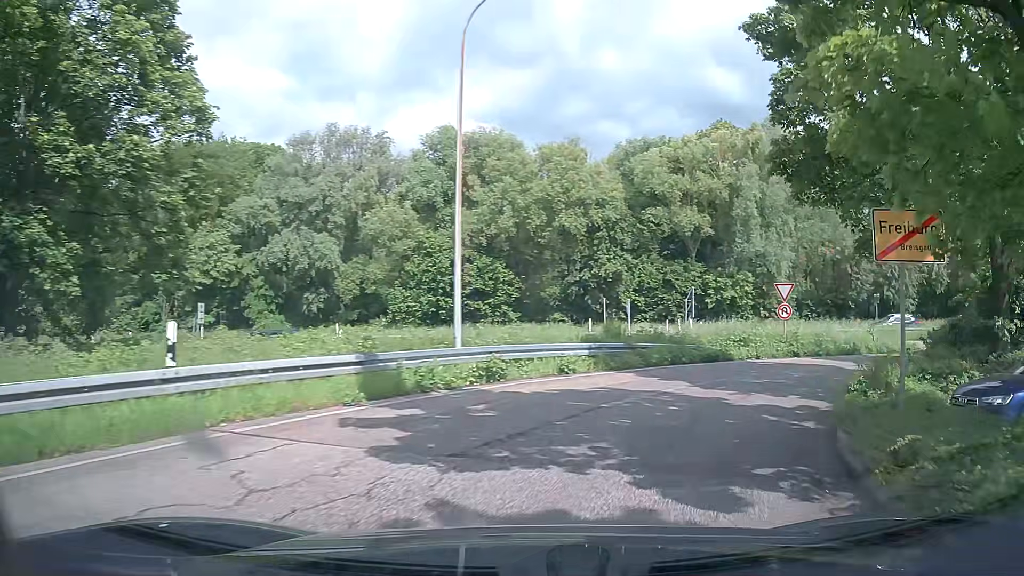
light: Day
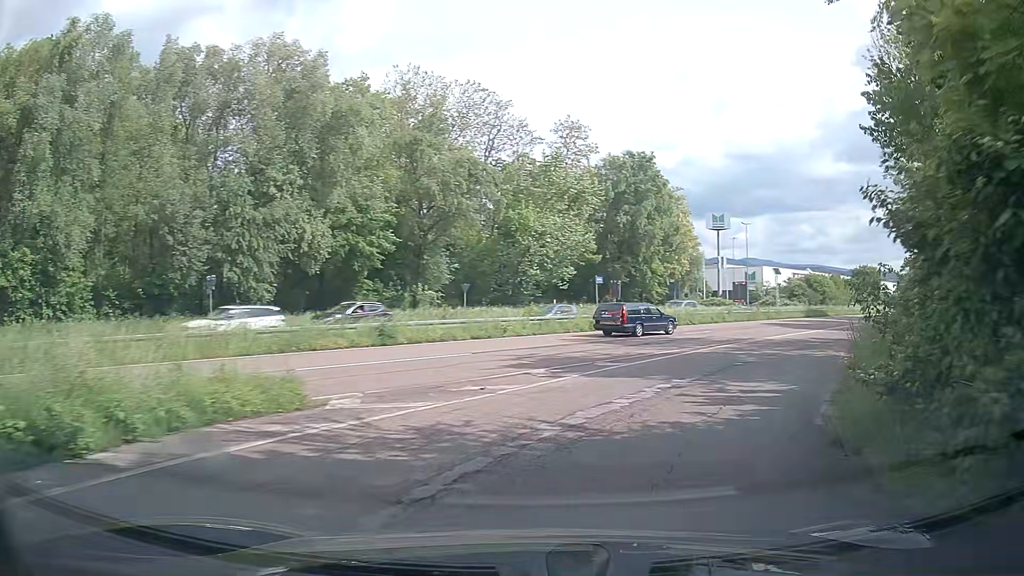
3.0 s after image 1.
(+10.5, +19.4) m; +57°
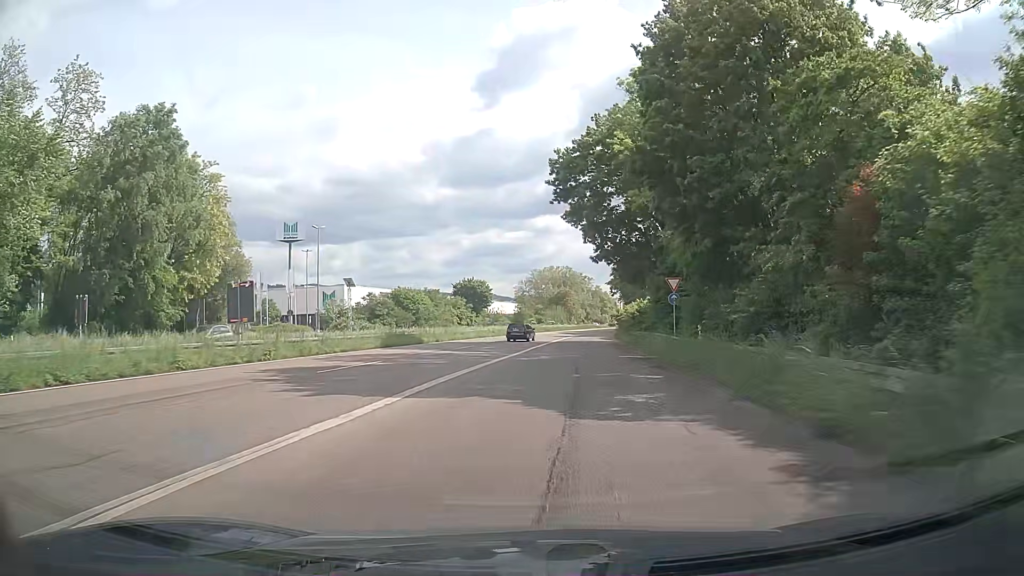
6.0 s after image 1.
(+11.1, +25.5) m; +35°
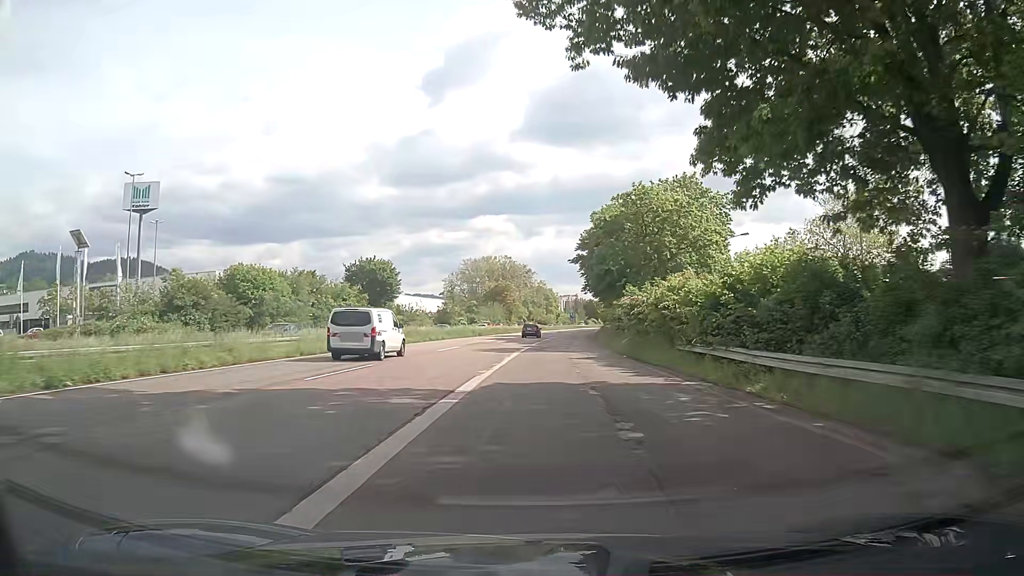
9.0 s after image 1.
(+1.2, +38.9) m; +5°
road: trunk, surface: asphalt
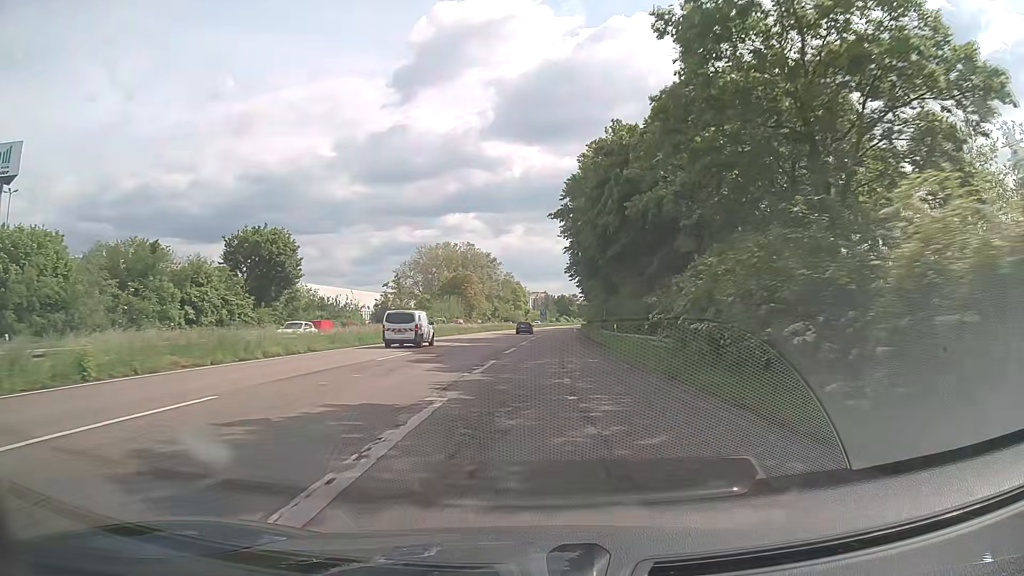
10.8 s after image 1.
(+0.9, +28.4) m; +3°
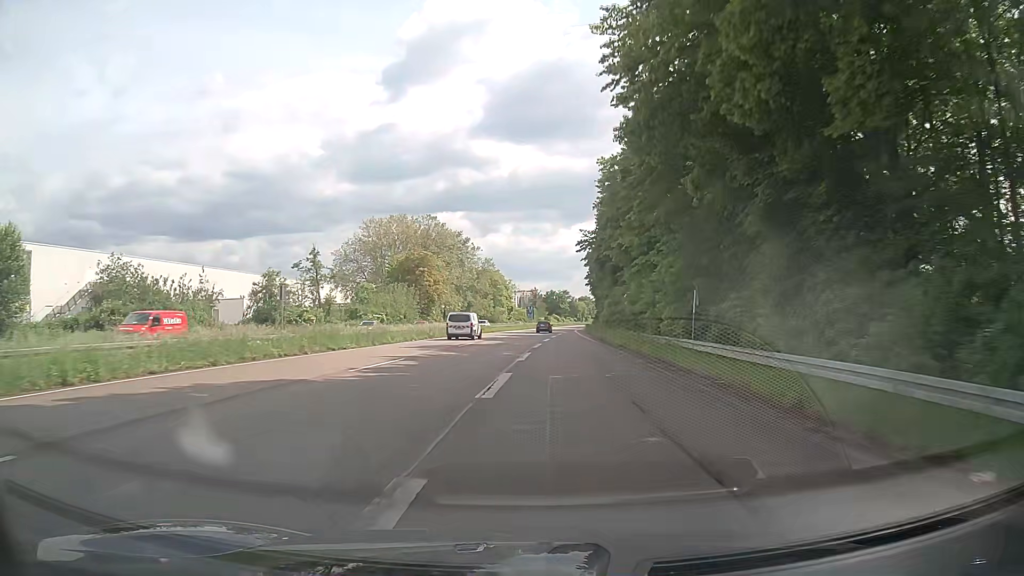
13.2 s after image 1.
(+0.6, +42.4) m; +1°
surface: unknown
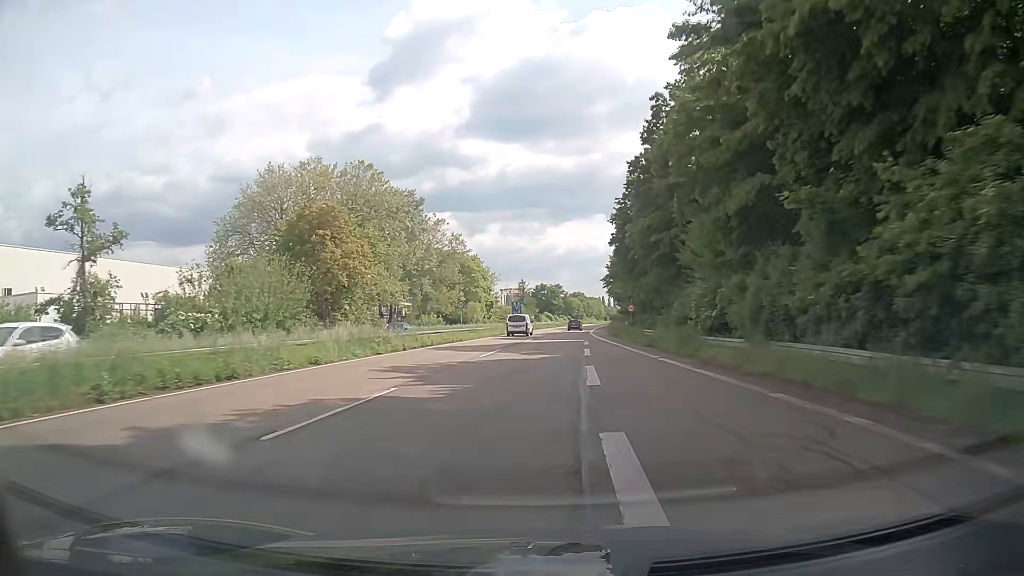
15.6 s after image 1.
(+0.2, +46.0) m; +1°
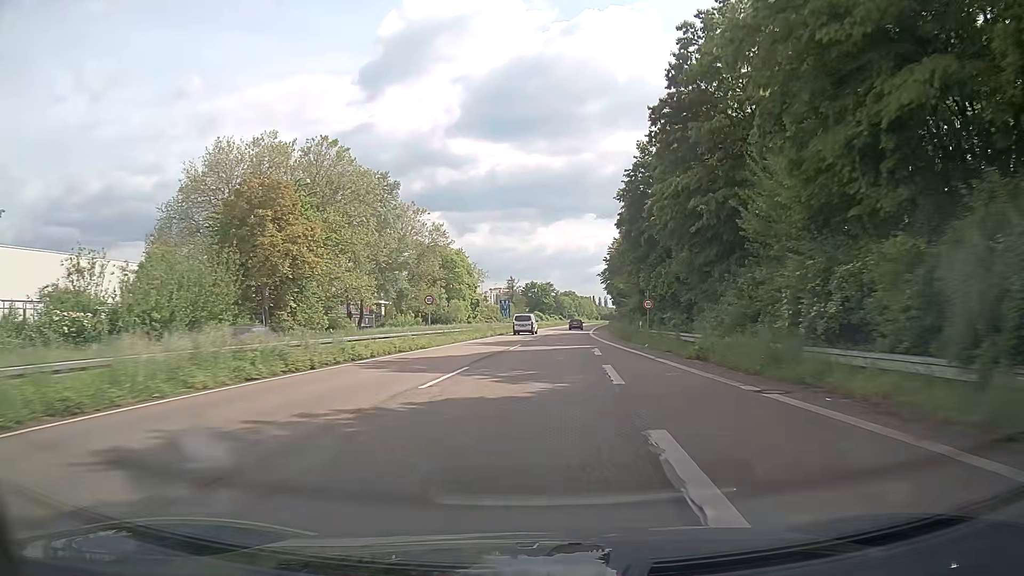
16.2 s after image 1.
(+0.1, +12.0) m; +1°
(0, +10) (0, +20) (+1, +30) (+1, +40) (+2, +50) (+3, +60) (+4, +70) (+5, +80) (+6, +90) (+8, +100) m
